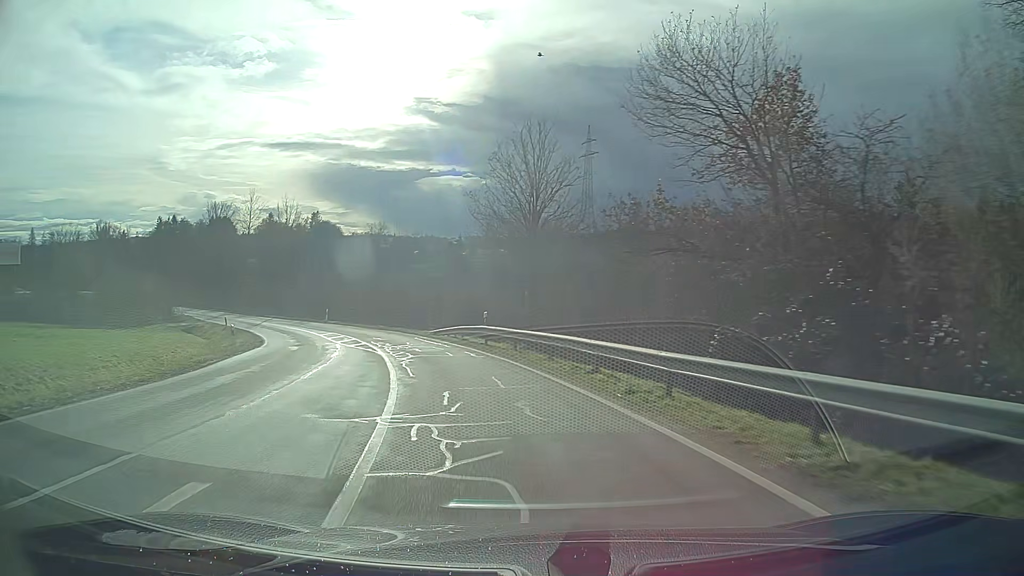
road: tertiary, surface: asphalt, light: Day
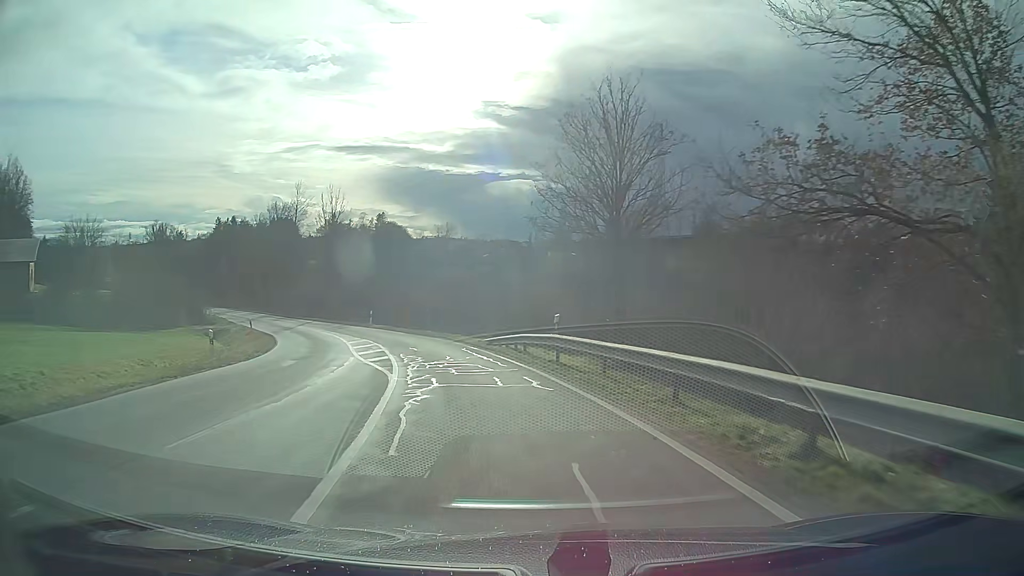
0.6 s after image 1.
(-0.4, +8.3) m; -6°
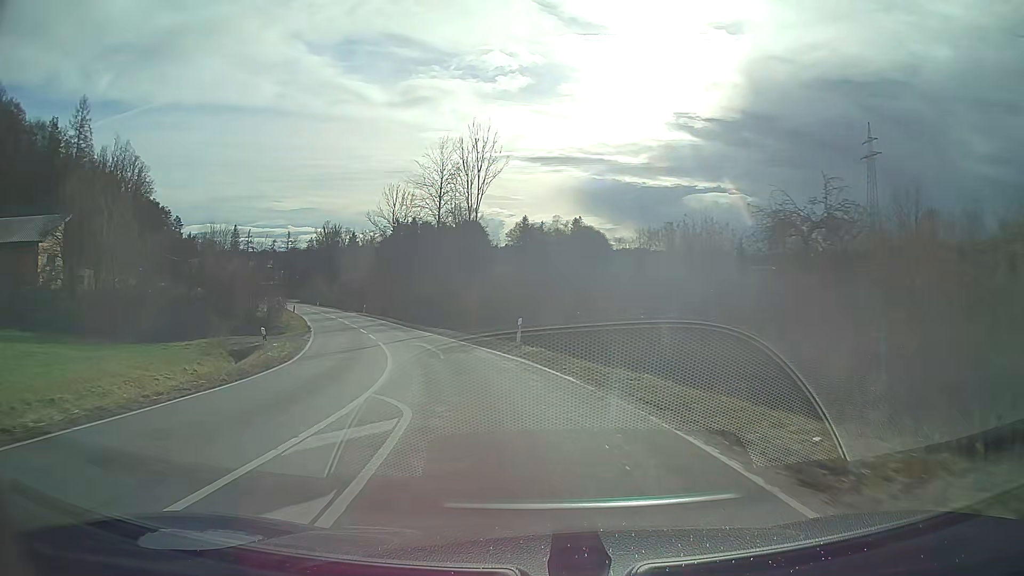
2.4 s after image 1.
(-3.8, +25.3) m; -17°
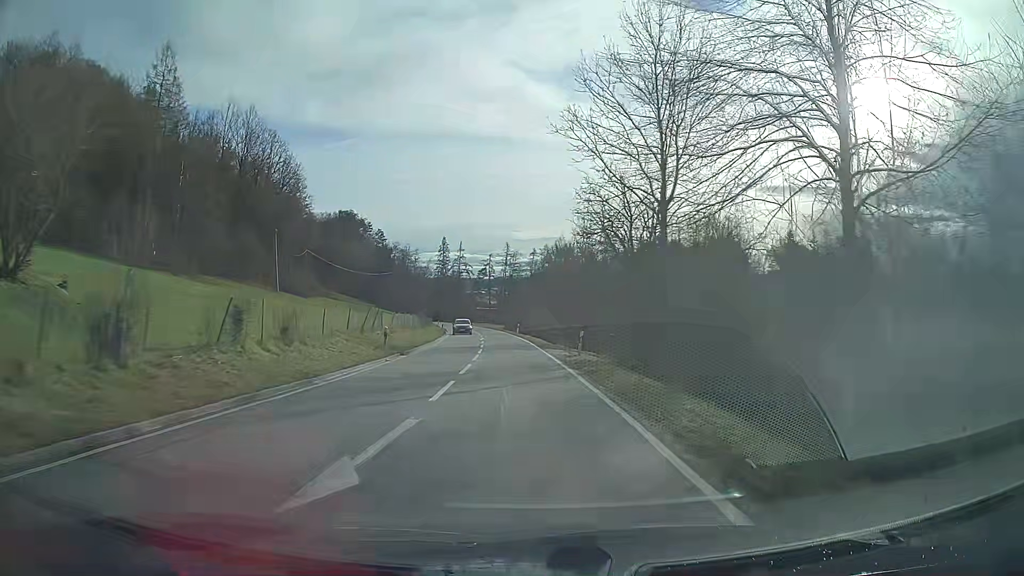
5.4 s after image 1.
(-9.5, +45.5) m; -19°
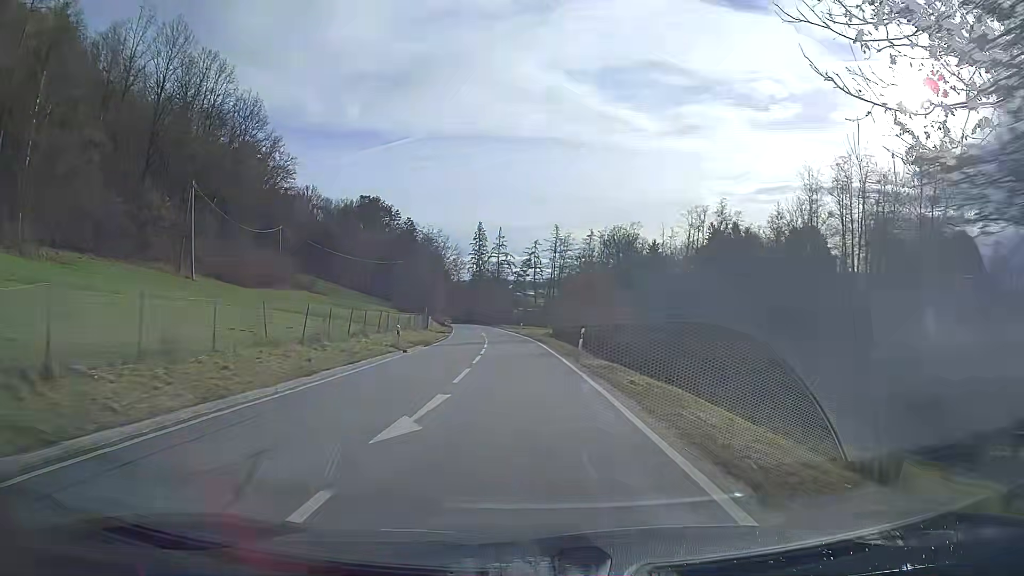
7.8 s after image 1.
(-1.4, +41.1) m; -4°
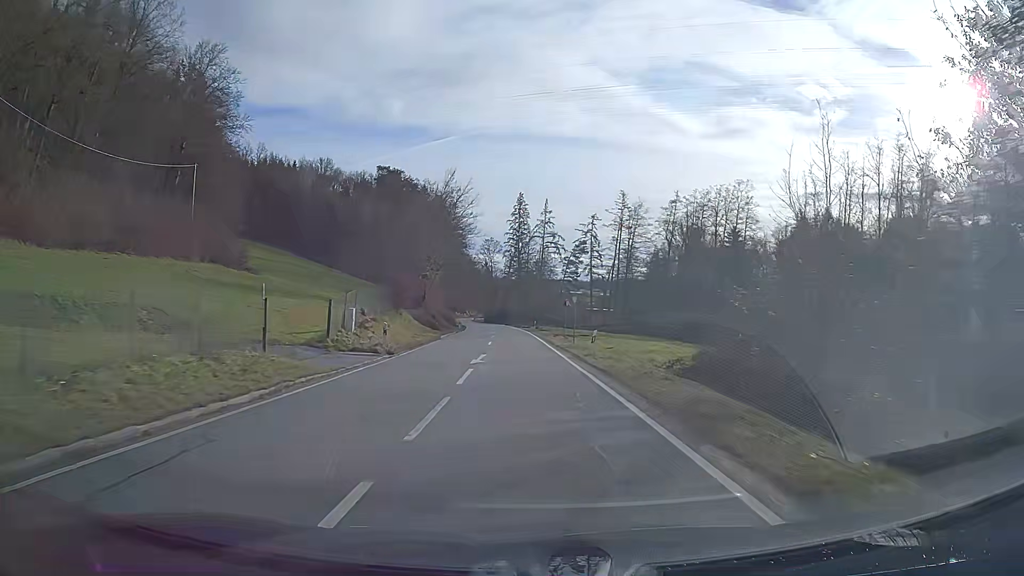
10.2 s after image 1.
(-1.6, +43.4) m; -4°
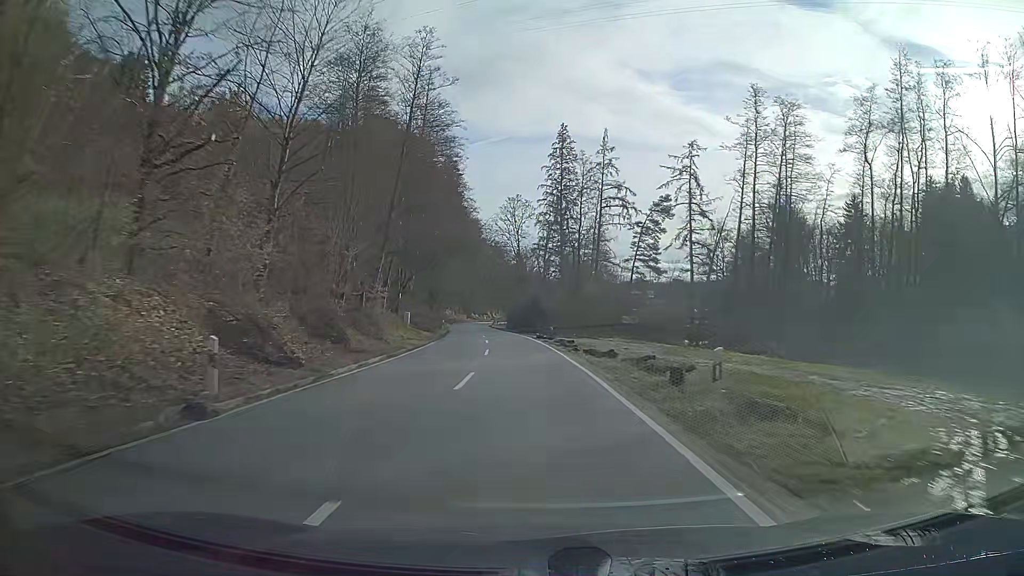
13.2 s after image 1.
(-1.6, +56.6) m; -3°
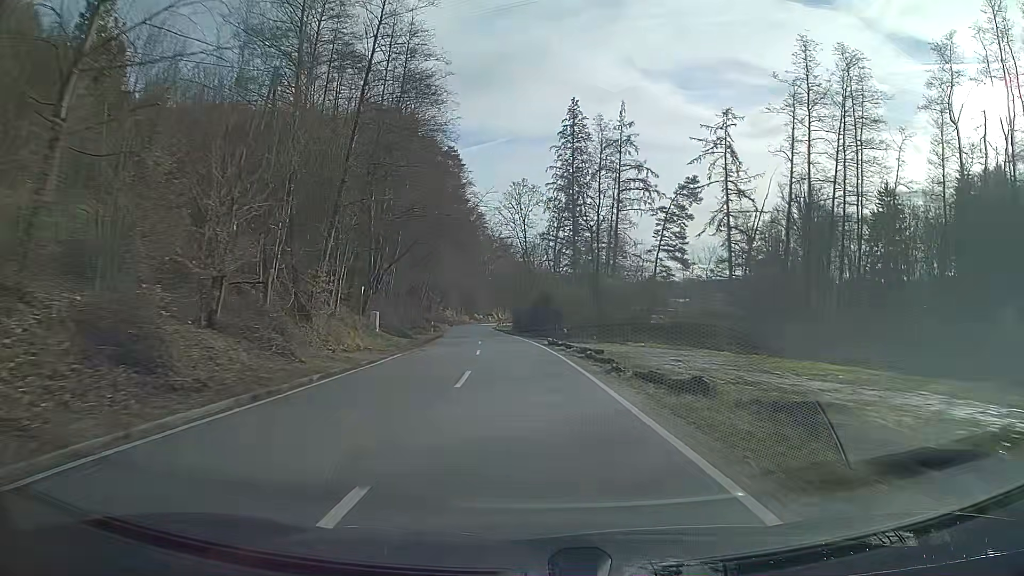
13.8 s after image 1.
(-0.1, +11.6) m; -1°
